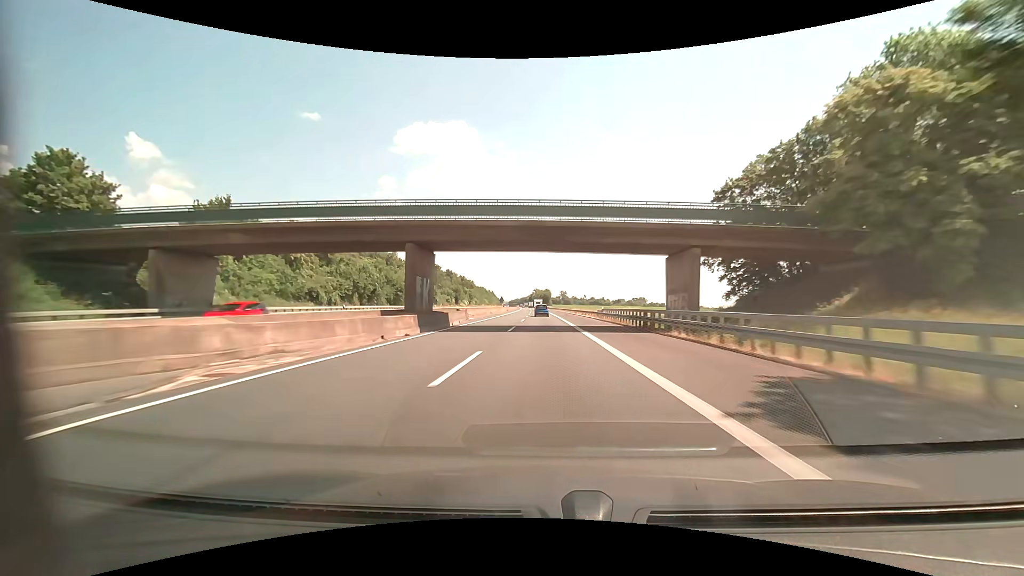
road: motorway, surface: asphalt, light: Day
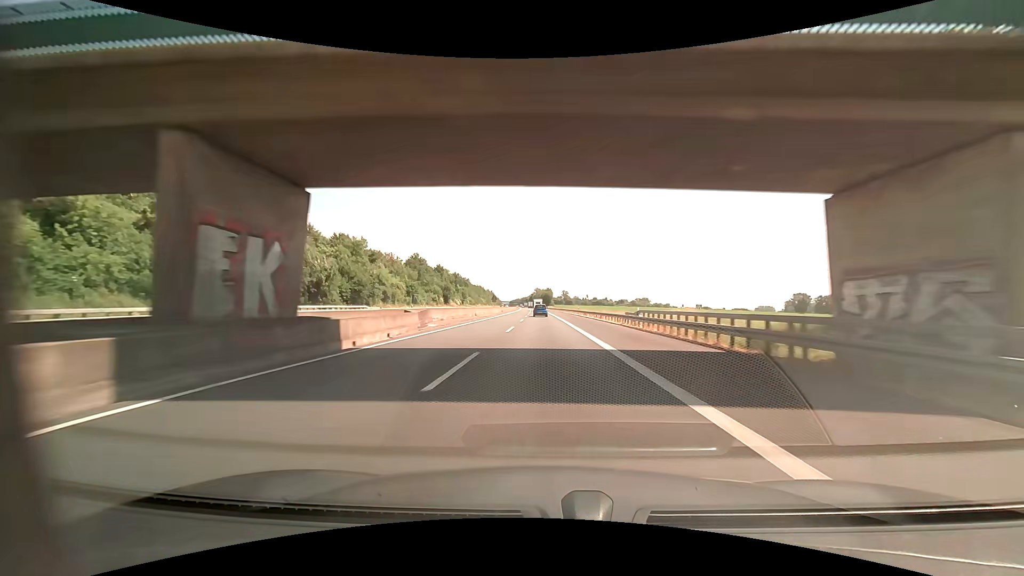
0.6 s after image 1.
(0.0, +18.6) m; 0°
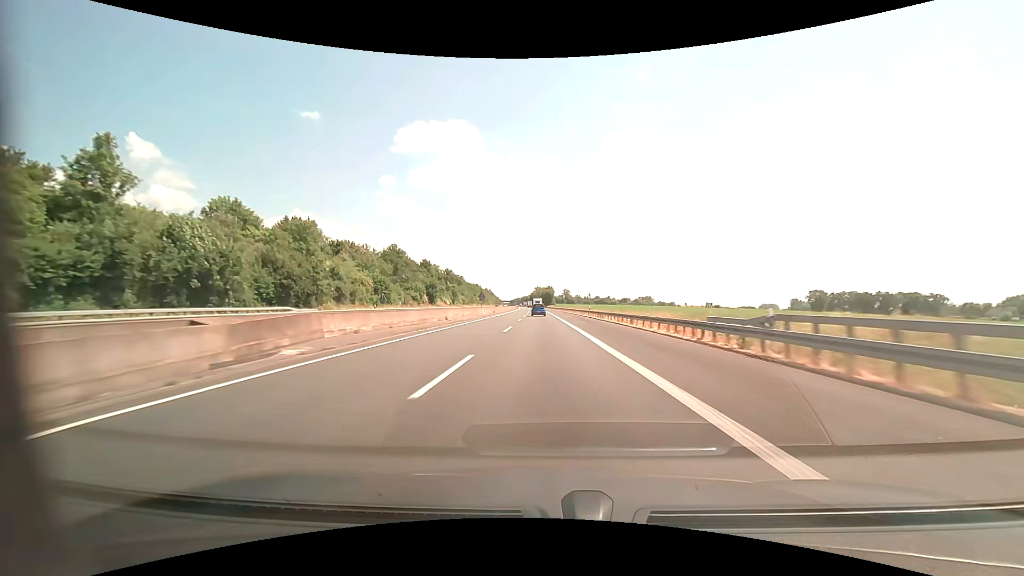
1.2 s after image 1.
(-0.1, +18.6) m; 0°
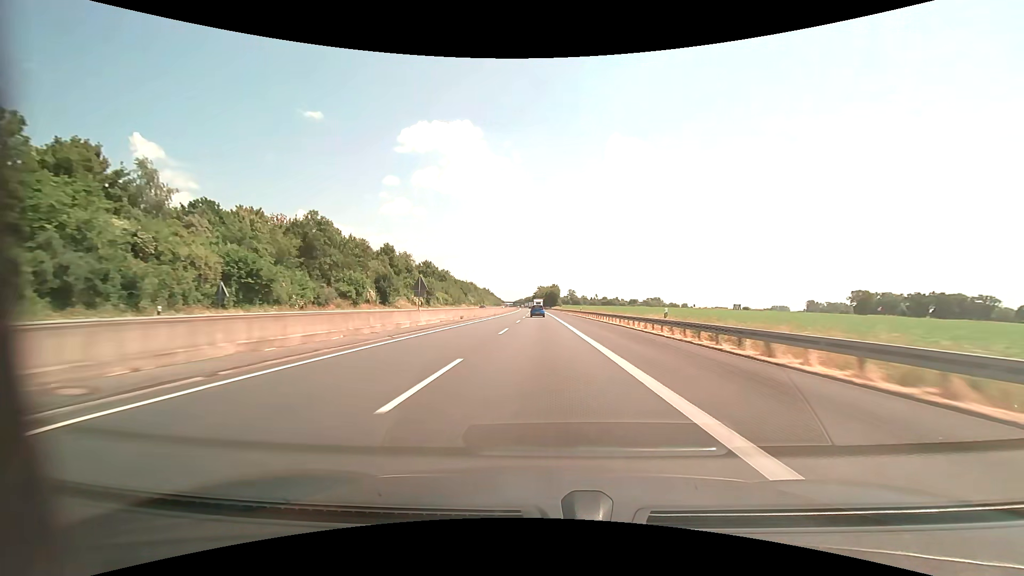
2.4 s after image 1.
(-0.2, +37.2) m; 0°
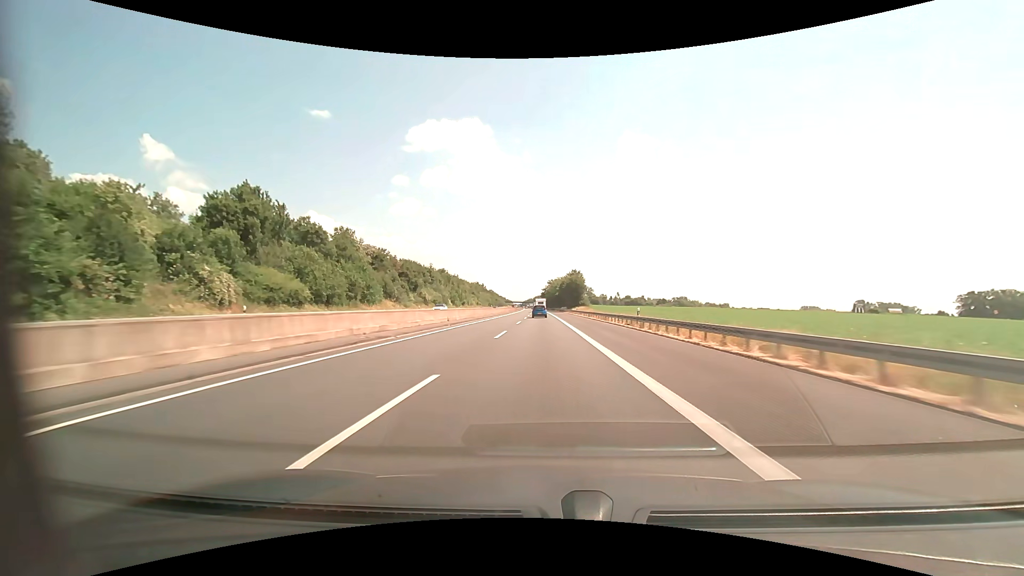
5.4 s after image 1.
(-1.0, +92.9) m; -1°
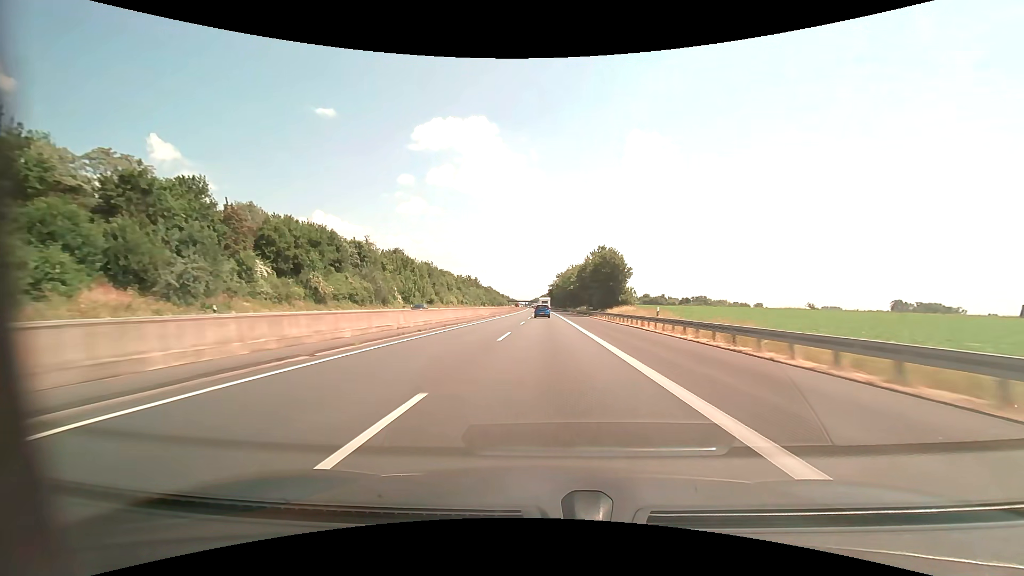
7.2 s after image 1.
(-0.4, +56.3) m; -1°
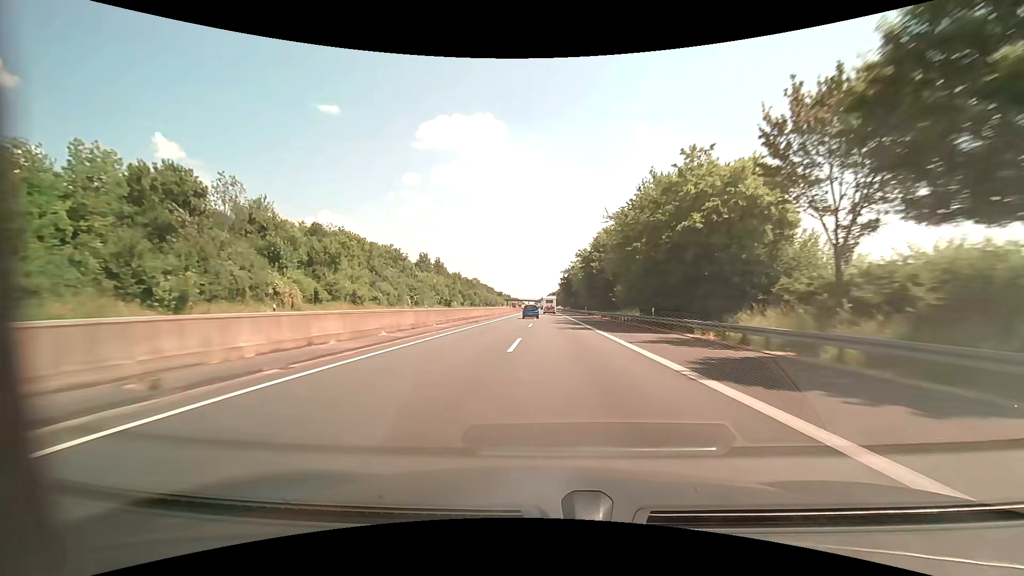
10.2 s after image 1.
(-0.8, +95.1) m; -1°
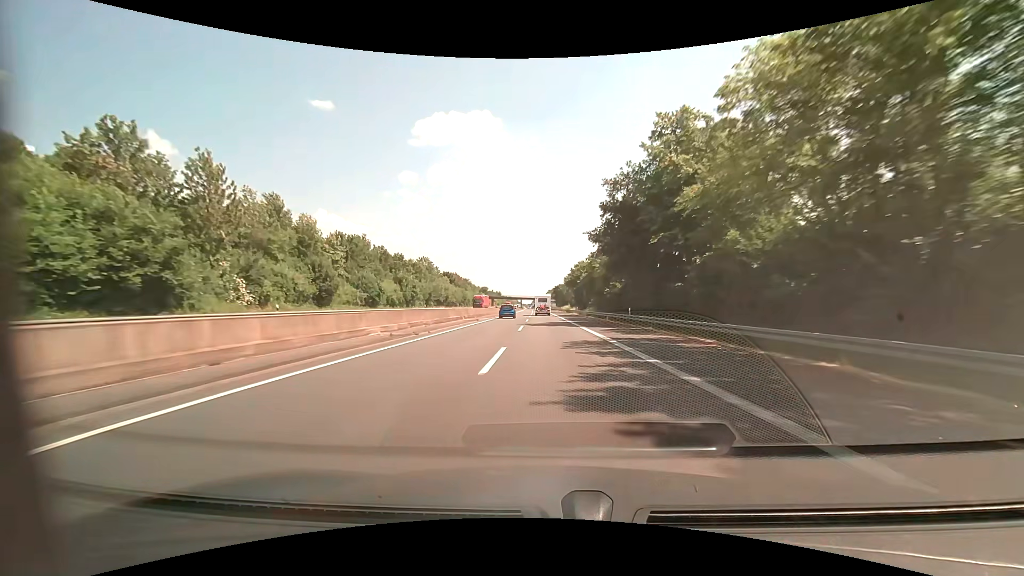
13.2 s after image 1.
(+0.1, +94.8) m; 0°
(0, +10) (0, +20) (0, +30) (0, +40) (0, +50) (0, +60) (0, +70) (0, +80) (0, +90) (0, +100) m
